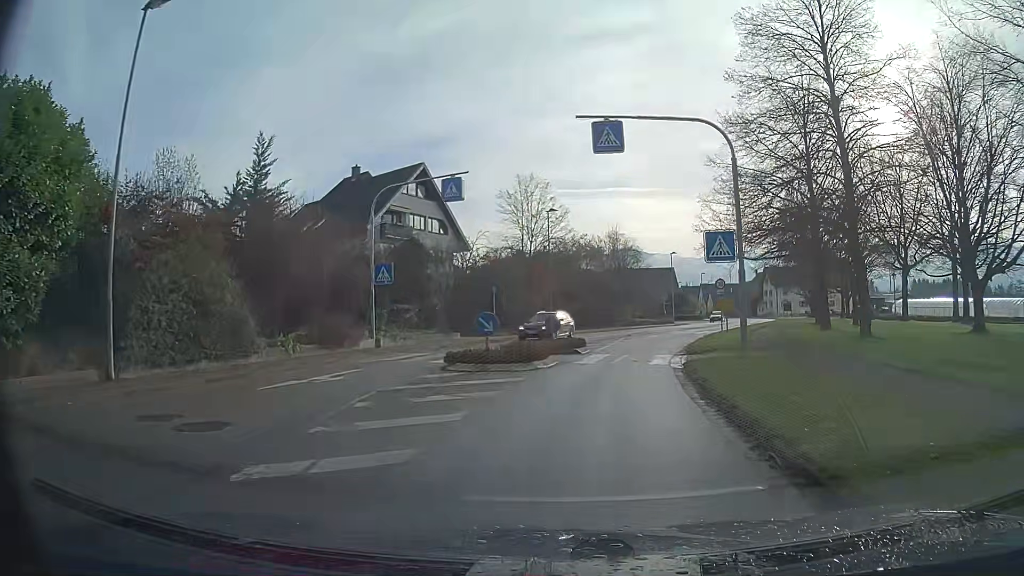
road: secondary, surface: asphalt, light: Day
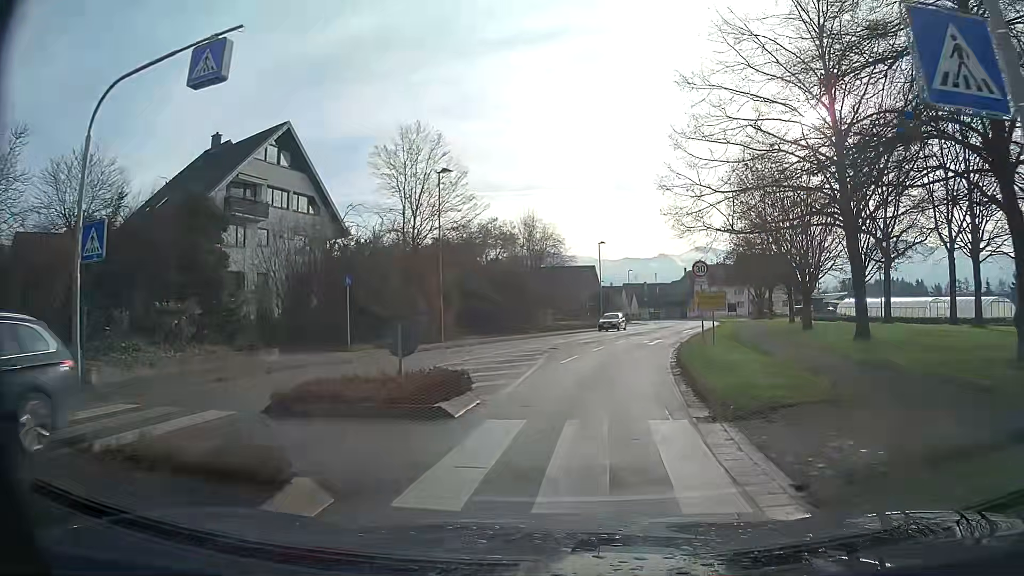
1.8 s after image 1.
(+1.0, +13.4) m; +8°
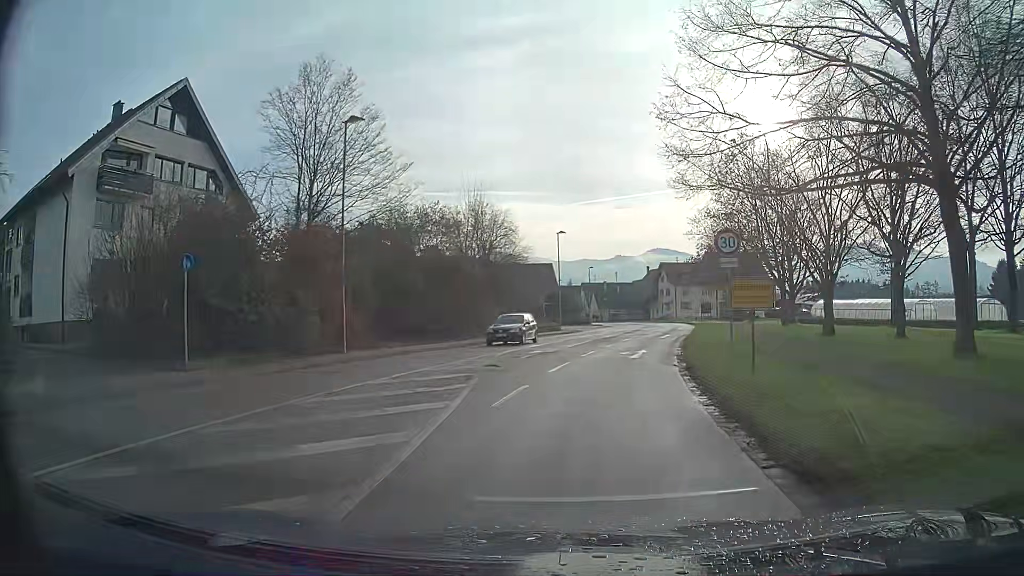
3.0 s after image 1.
(+0.3, +9.0) m; +3°
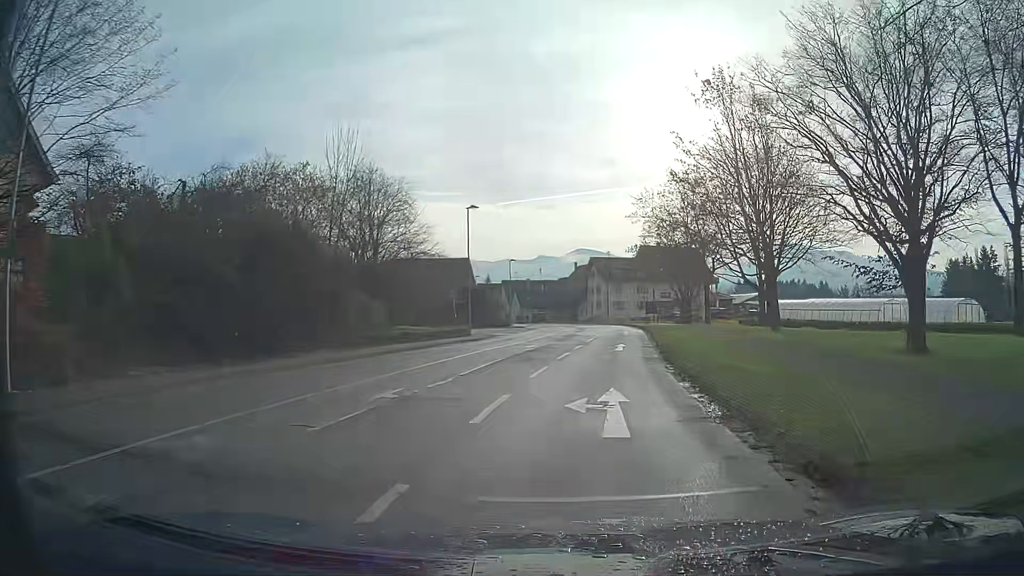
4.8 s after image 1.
(+0.8, +13.5) m; +7°
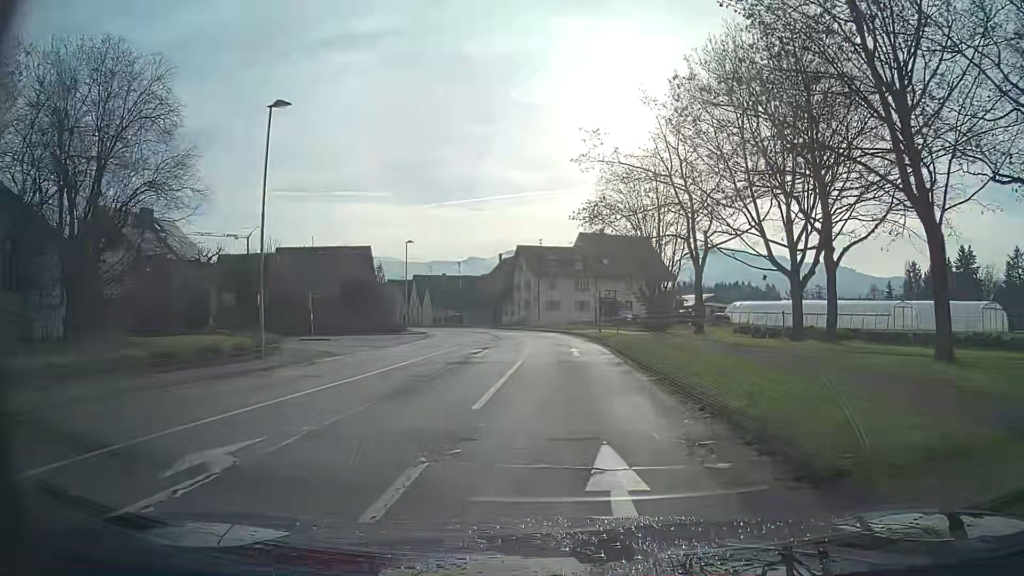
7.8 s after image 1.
(+1.2, +22.5) m; +5°
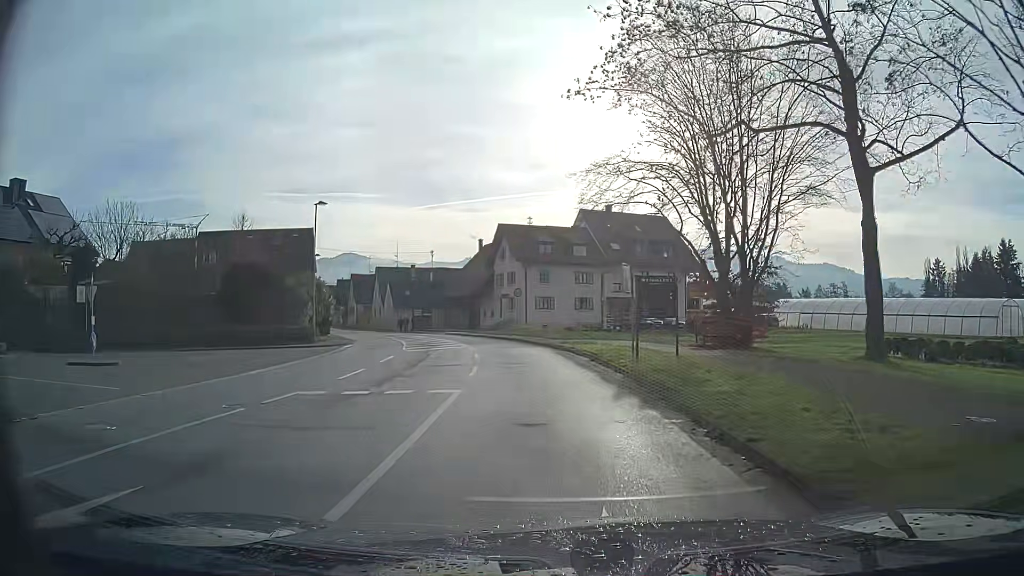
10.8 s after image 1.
(+0.3, +22.4) m; 0°
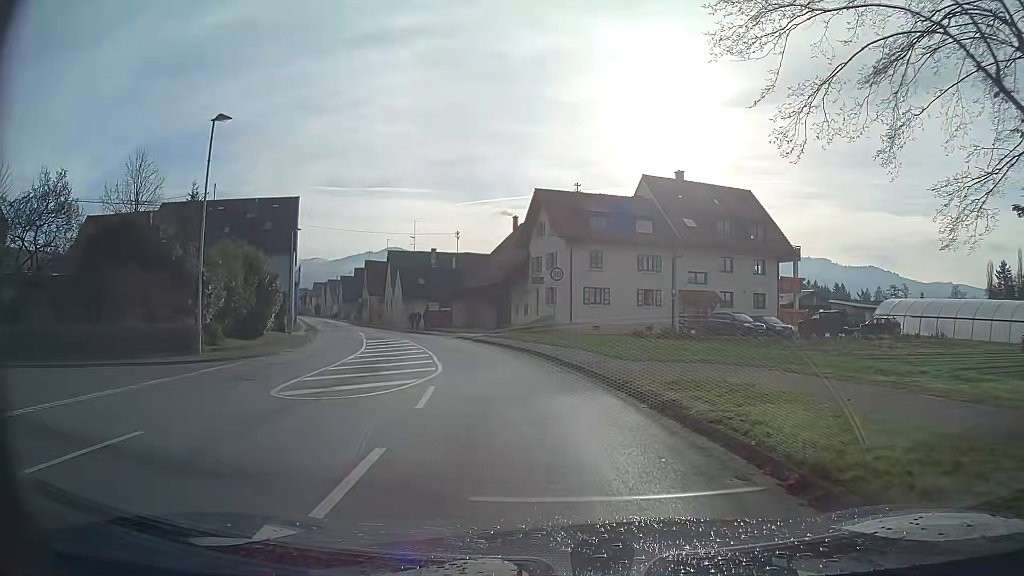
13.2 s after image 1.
(-0.8, +17.9) m; -5°
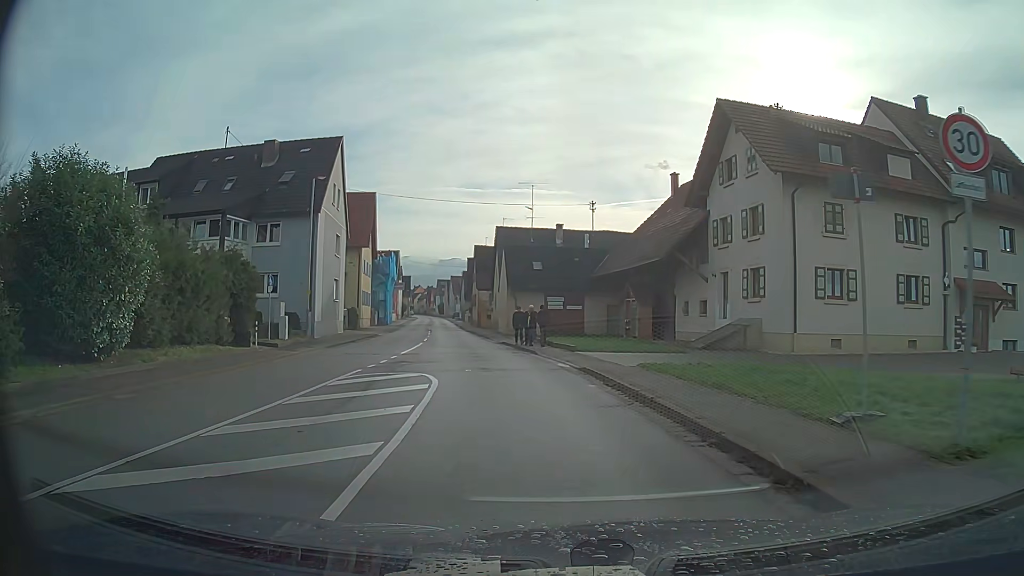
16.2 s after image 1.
(-2.4, +22.3) m; -12°
